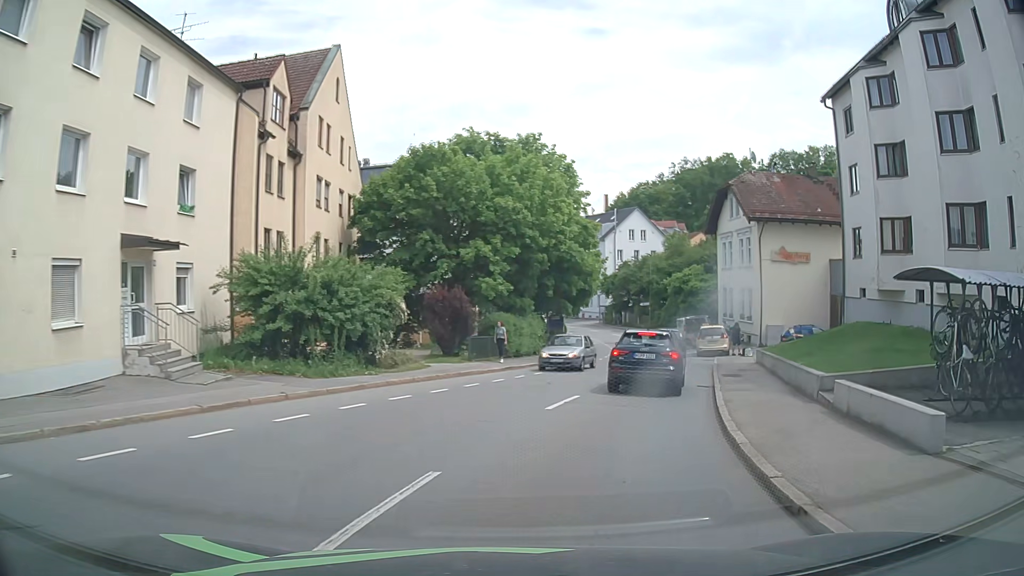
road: tertiary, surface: asphalt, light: Day
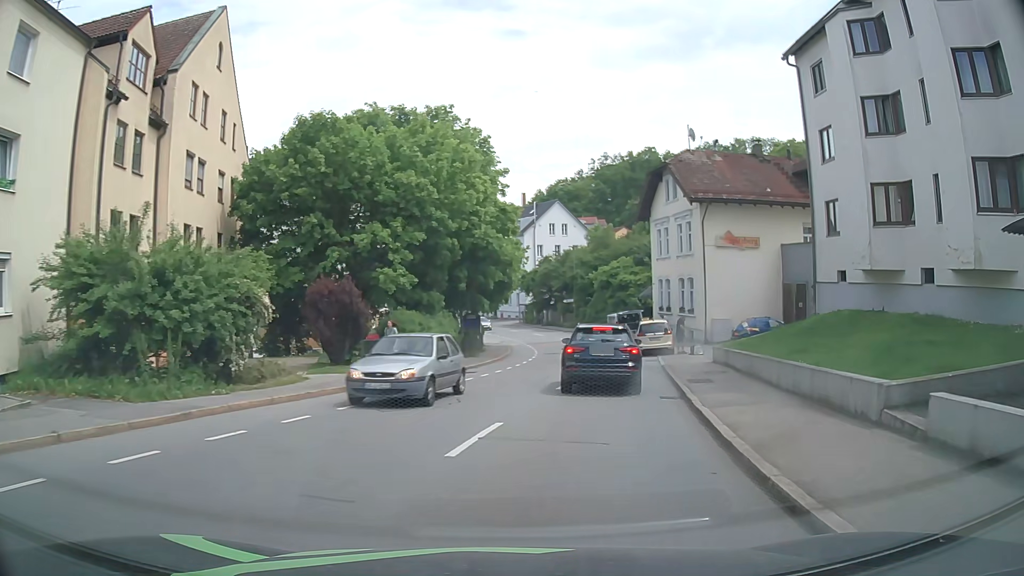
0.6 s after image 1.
(+0.3, +5.1) m; +7°
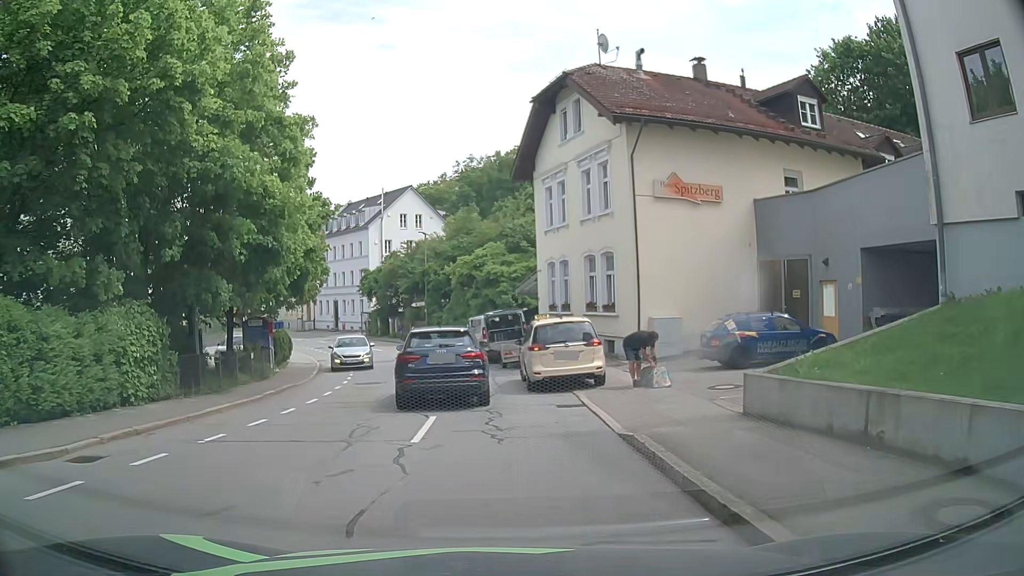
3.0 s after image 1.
(+2.0, +15.9) m; +10°
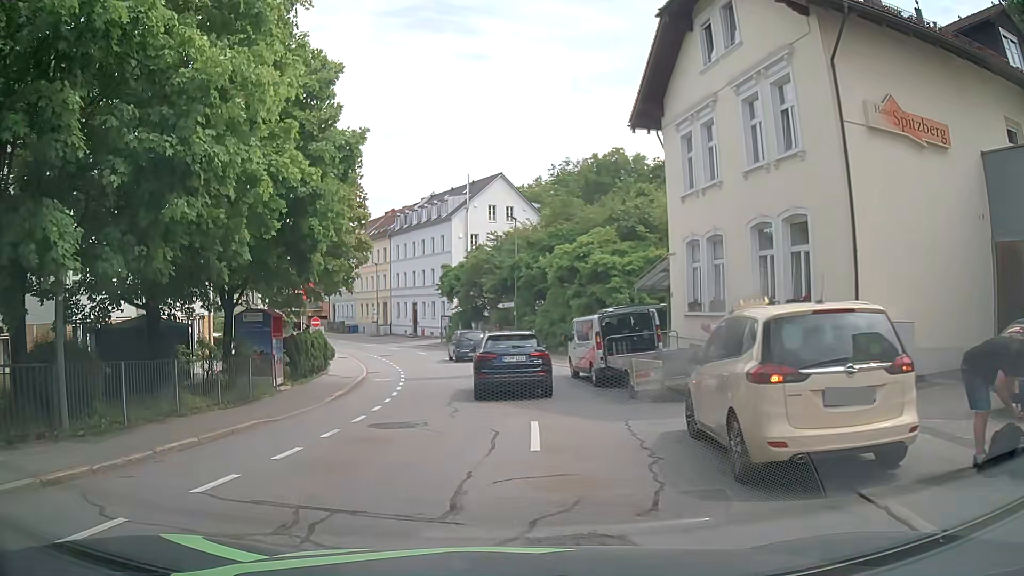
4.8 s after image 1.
(-0.5, +9.6) m; -8°
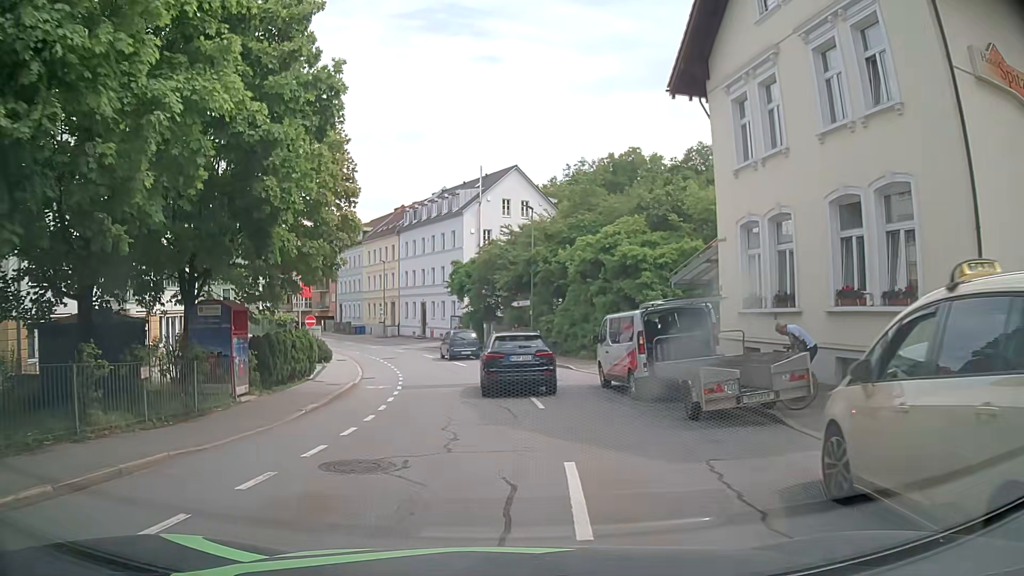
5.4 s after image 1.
(0.0, +3.9) m; 0°
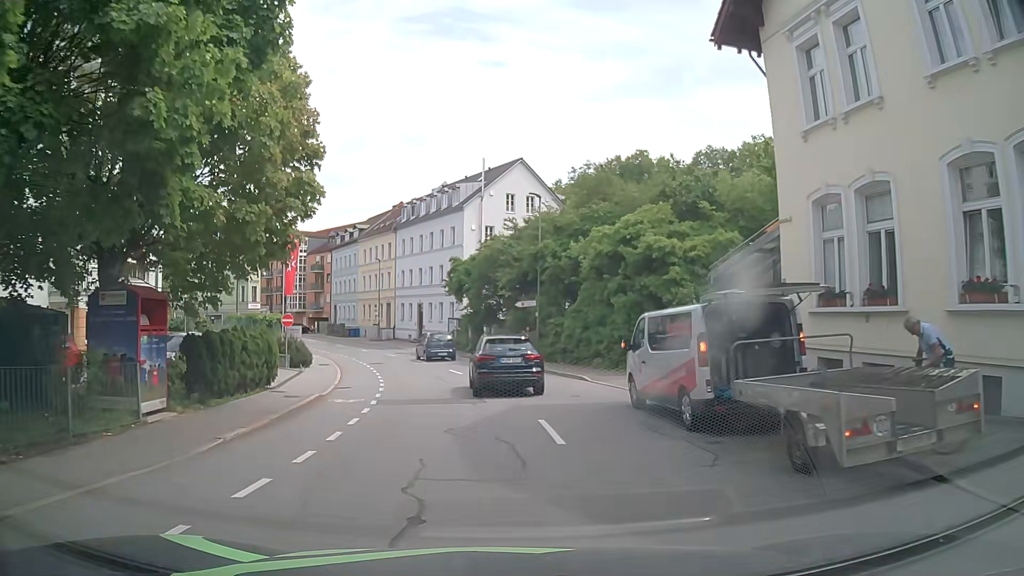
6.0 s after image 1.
(-0.1, +4.4) m; -1°
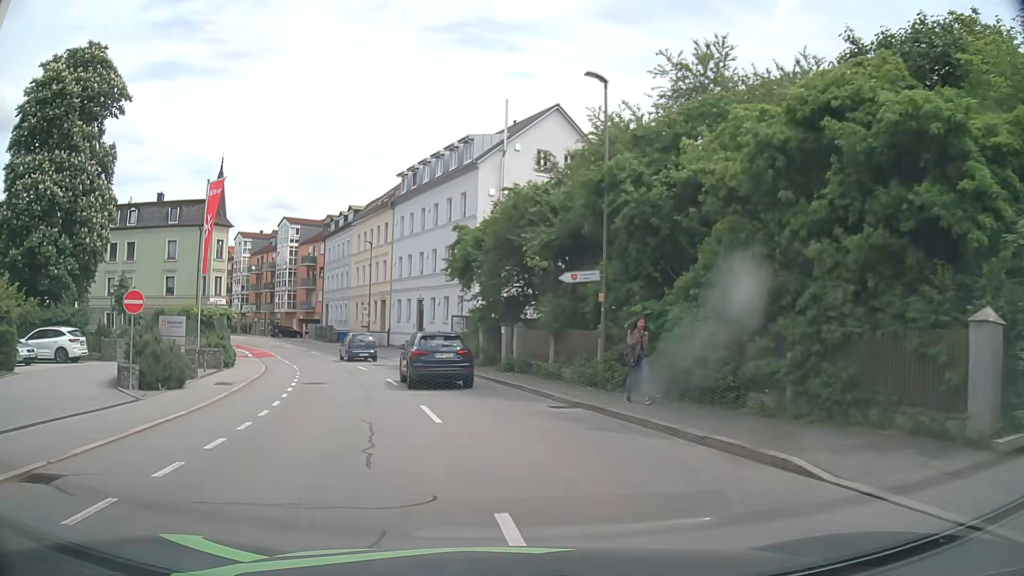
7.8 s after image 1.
(-0.1, +15.9) m; -3°
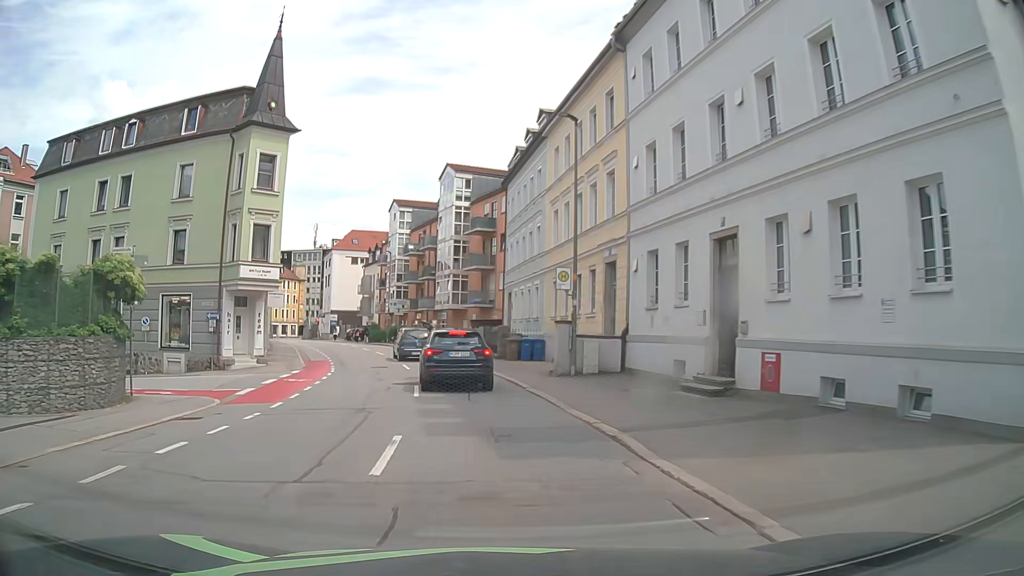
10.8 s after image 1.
(-4.4, +31.5) m; -18°
